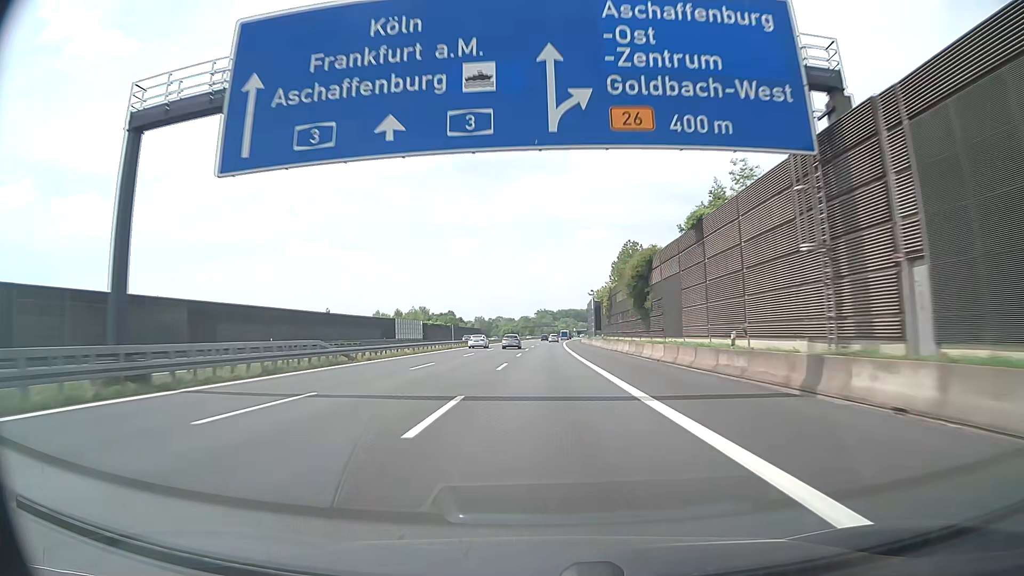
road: motorway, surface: asphalt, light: Day
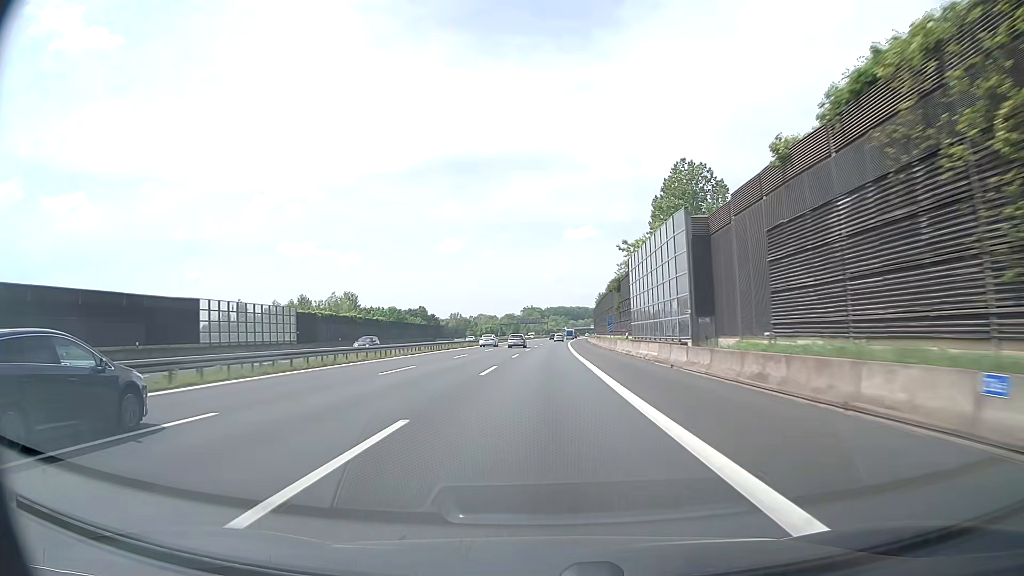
(+0.6, +75.6) m; +1°
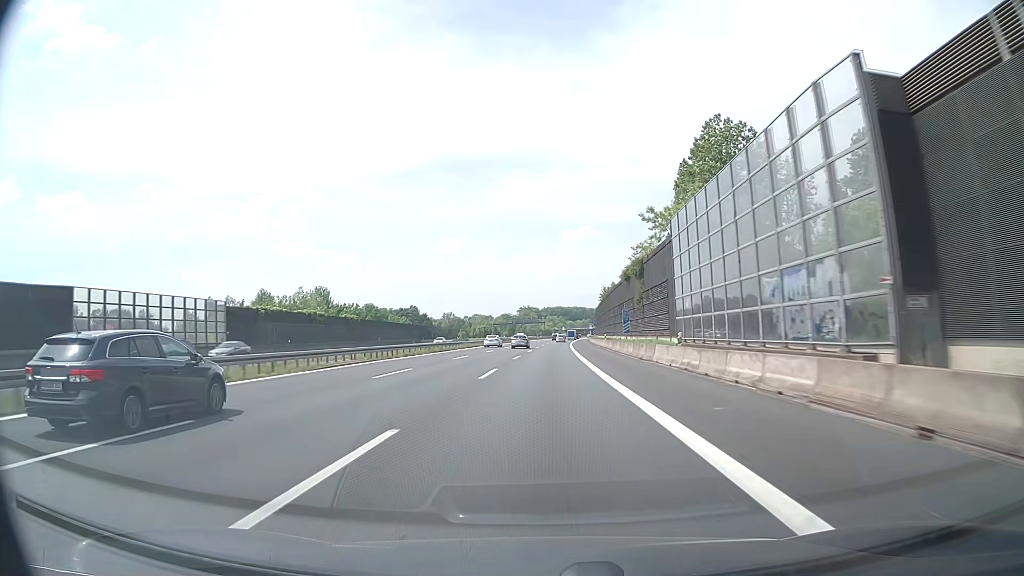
(0.0, +18.9) m; 0°
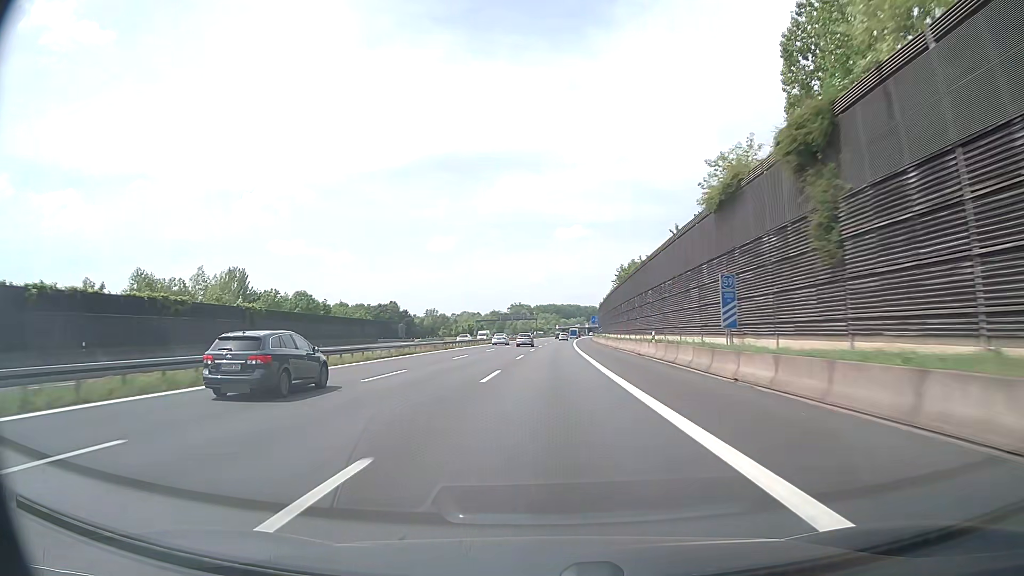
(+0.2, +37.9) m; +1°
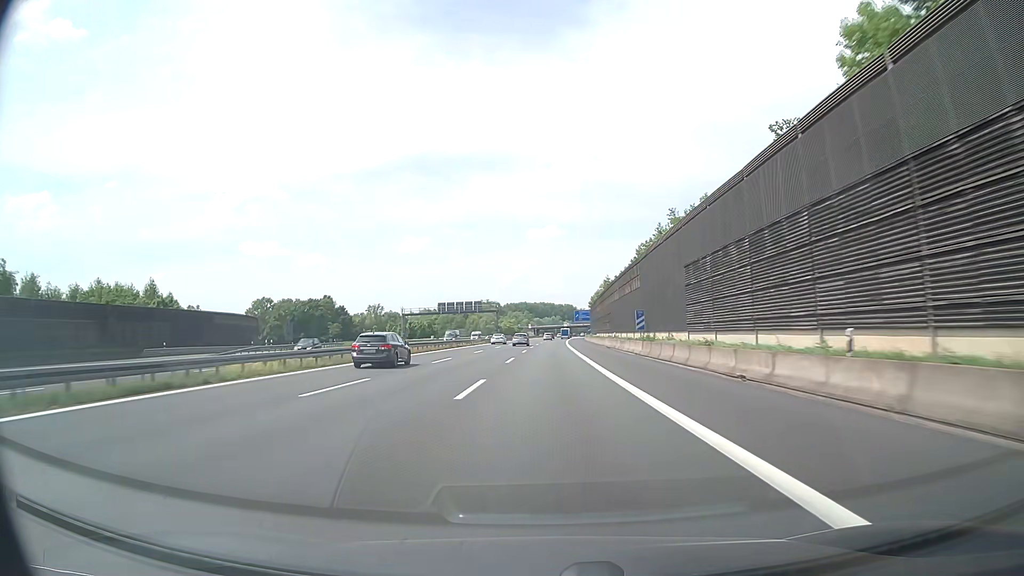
(+1.3, +76.4) m; +2°
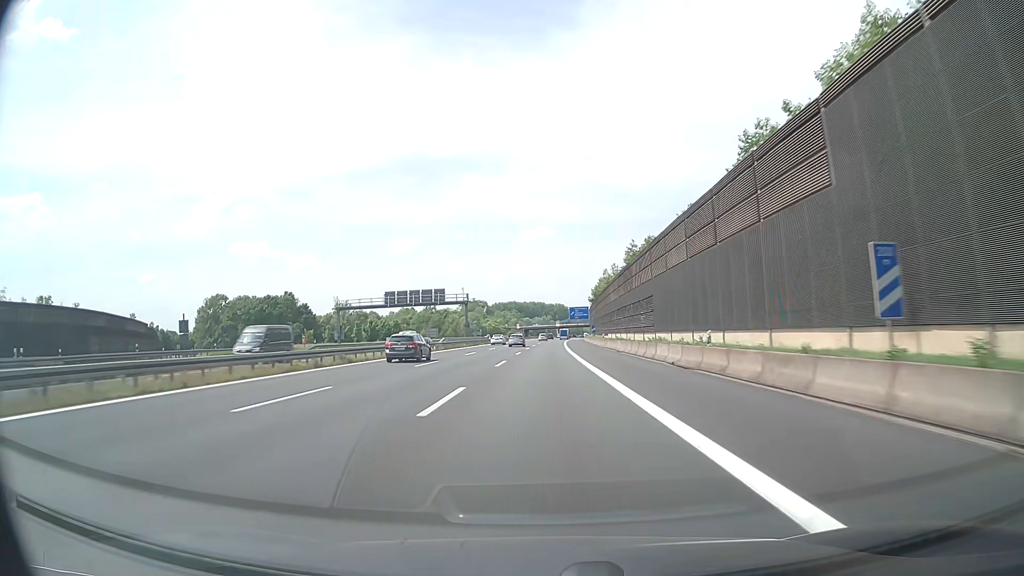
(+0.3, +38.5) m; +1°
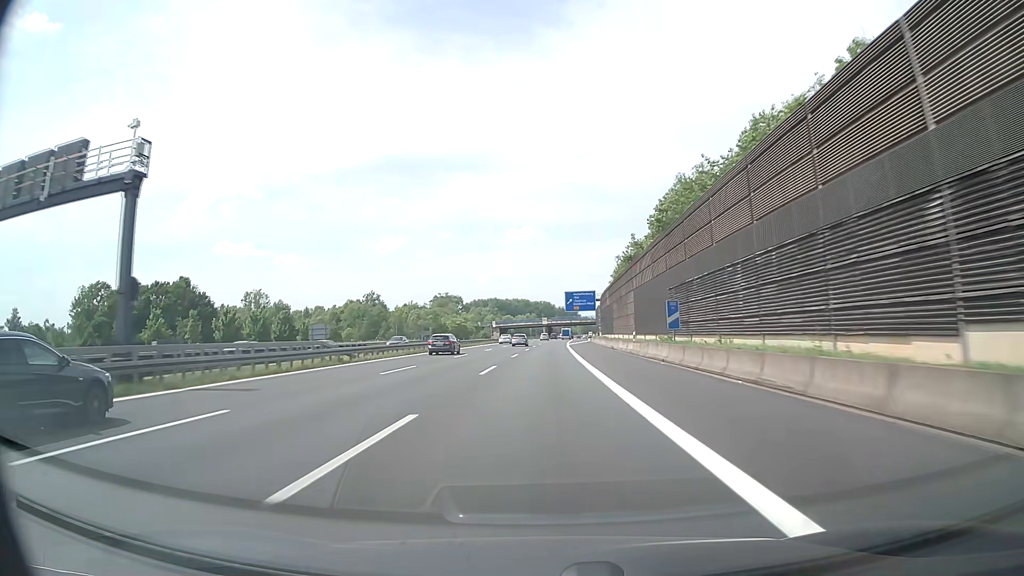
(+0.8, +77.3) m; +1°
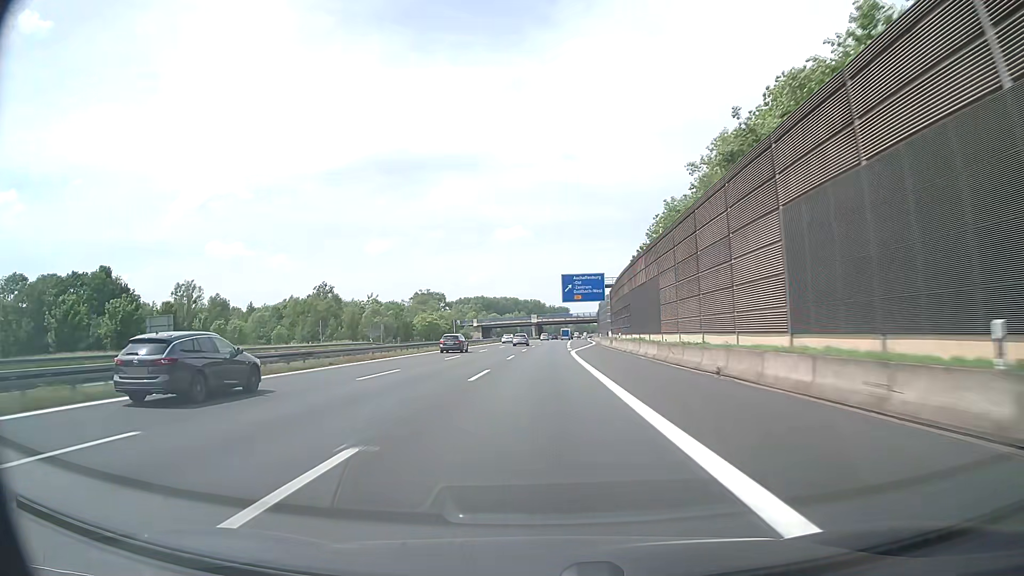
(+0.2, +38.8) m; +1°
(0, +10) (0, +20) (0, +30) (0, +40) (0, +50) (+1, +60) (+1, +70) (+1, +80) (+1, +90) (+2, +100) m
